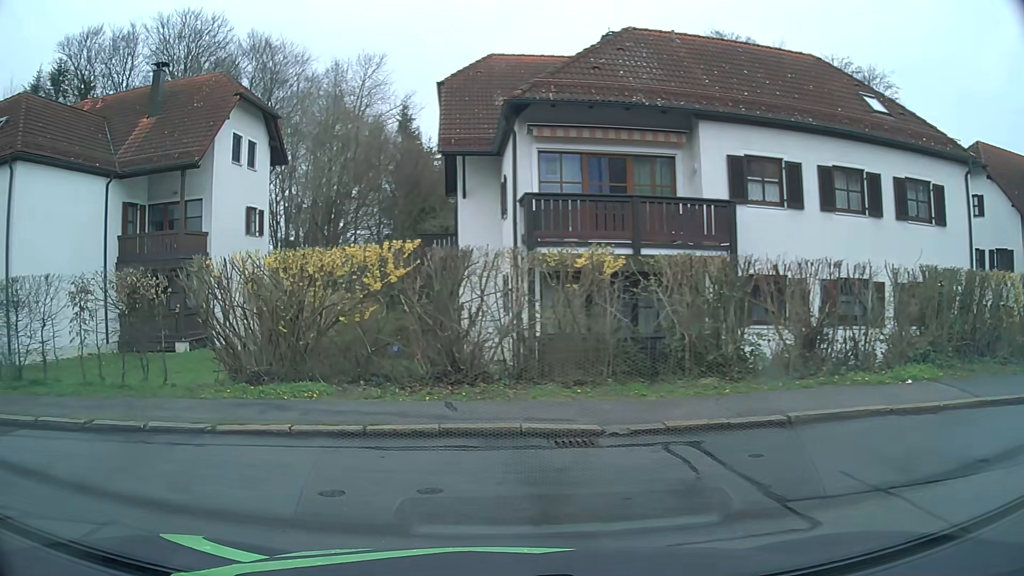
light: Day
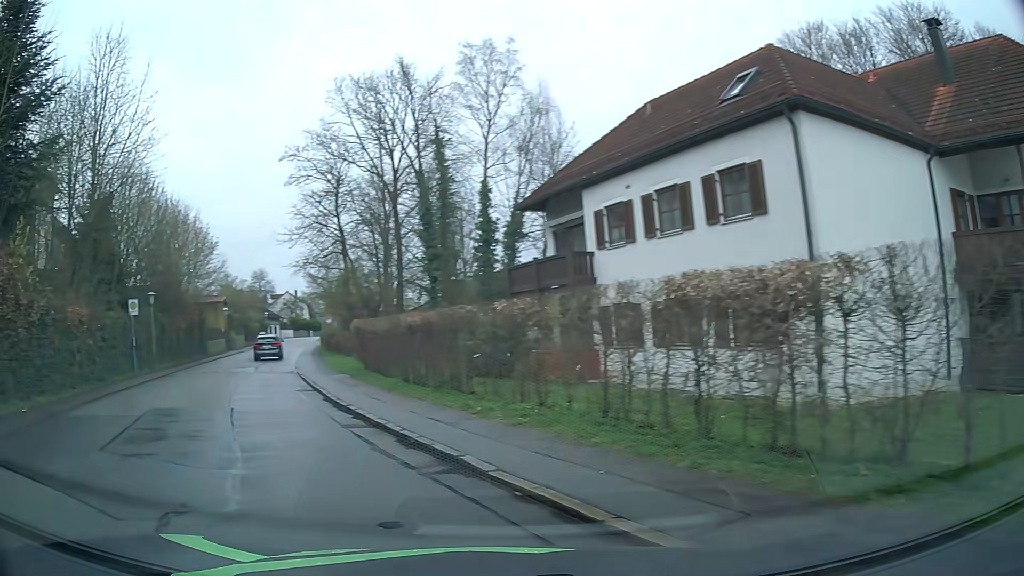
(-3.9, +5.7) m; -67°
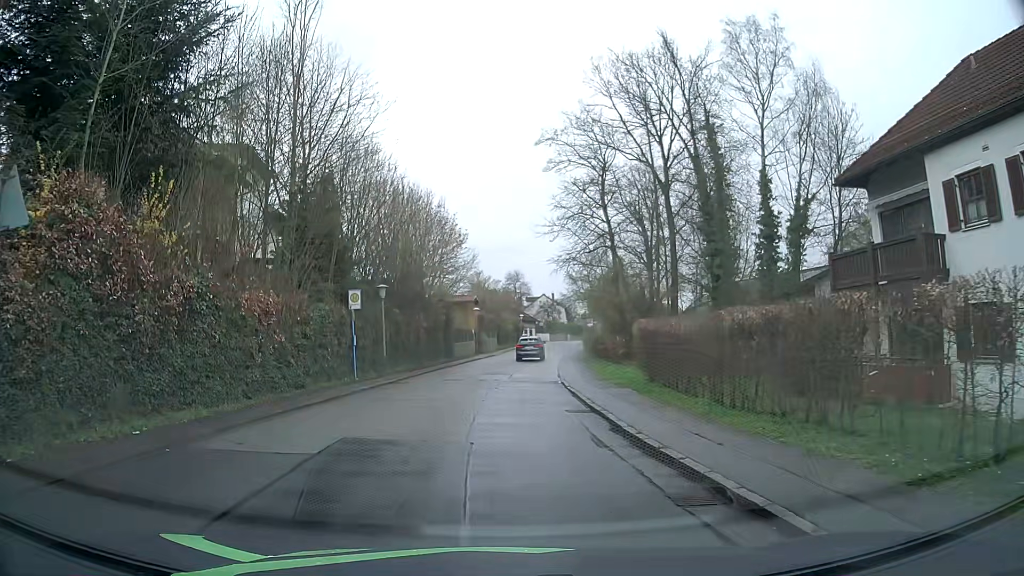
(-1.4, +5.2) m; -22°
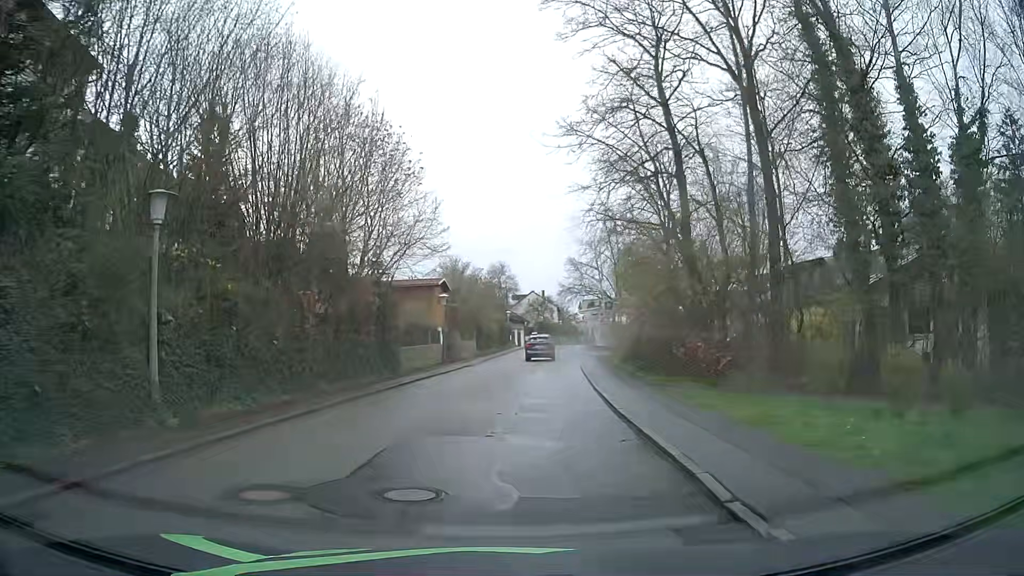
(-0.1, +19.6) m; +1°
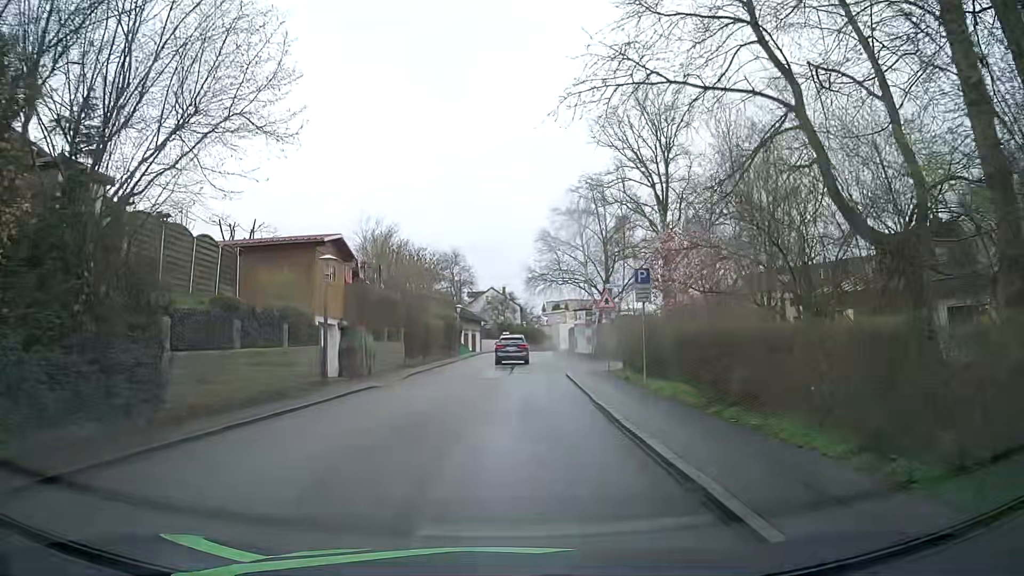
(+0.6, +17.5) m; +3°
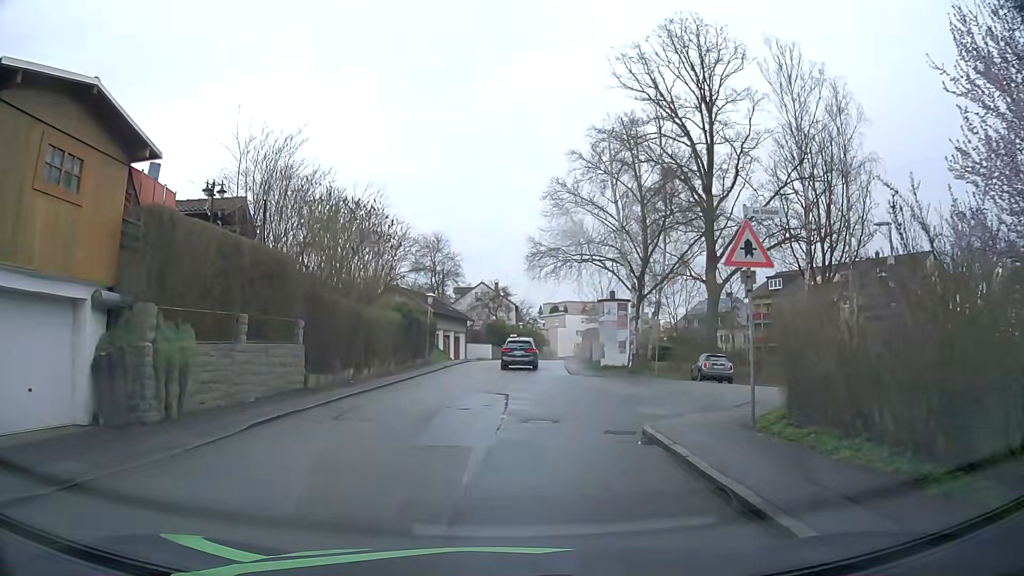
(0.0, +15.8) m; 0°
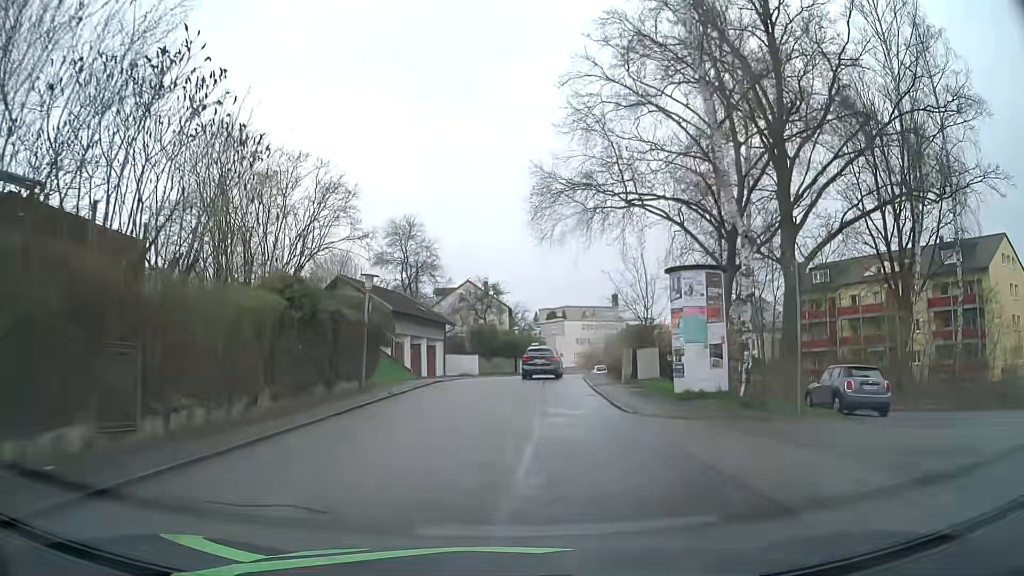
(+0.2, +15.2) m; 0°
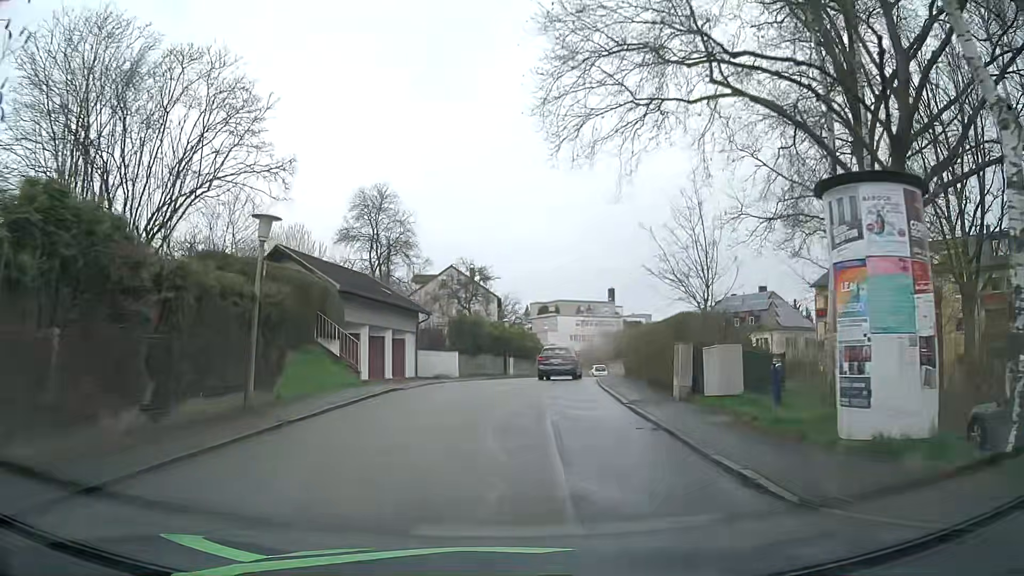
(+0.2, +9.4) m; +2°
(0, +10) (+1, +20) (+2, +30) (+3, +40) (+6, +50) (+7, +59) (+7, +69) (+7, +79) (+7, +89) (+6, +99) m
